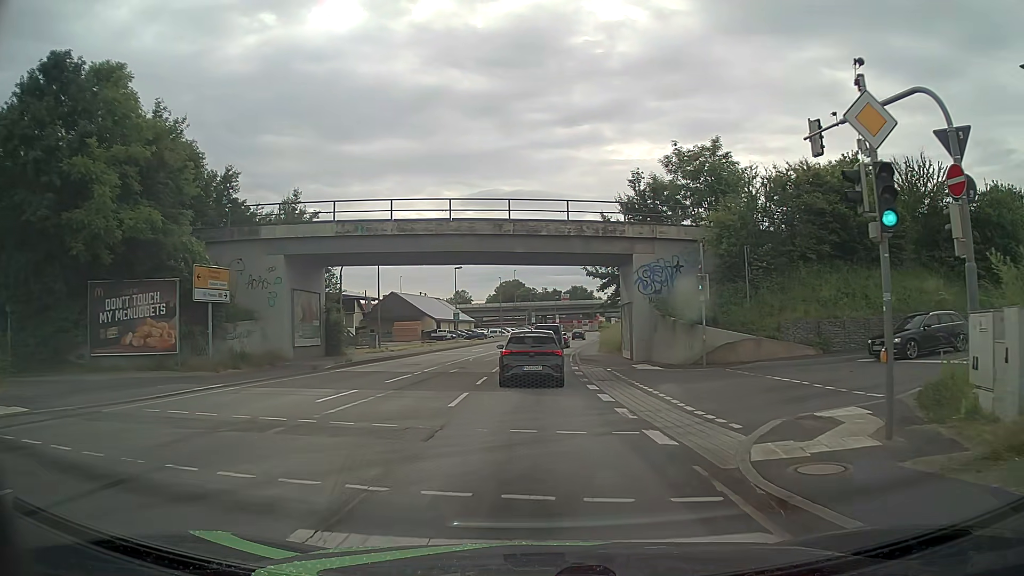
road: primary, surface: asphalt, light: Day
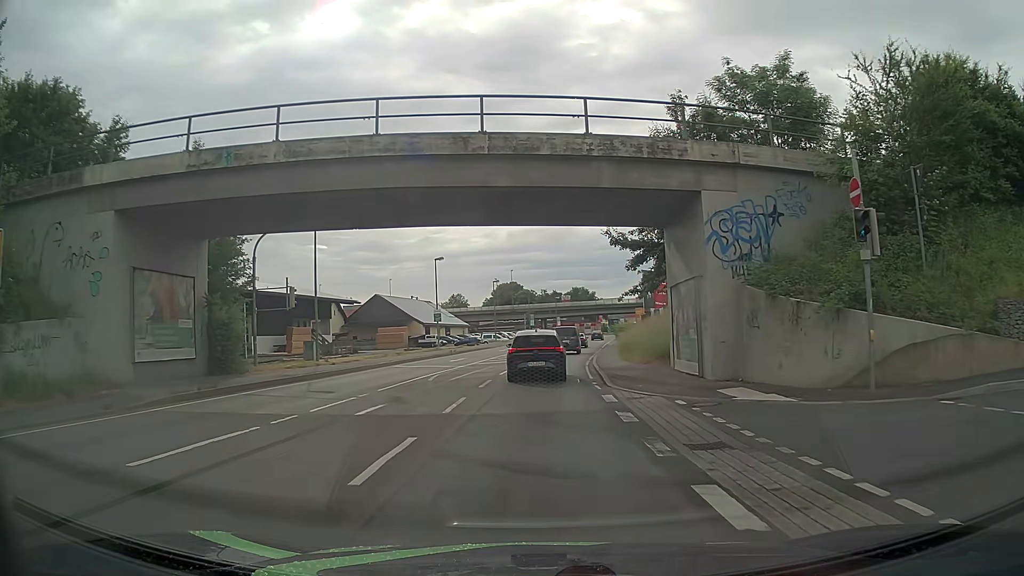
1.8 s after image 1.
(0.0, +13.3) m; 0°
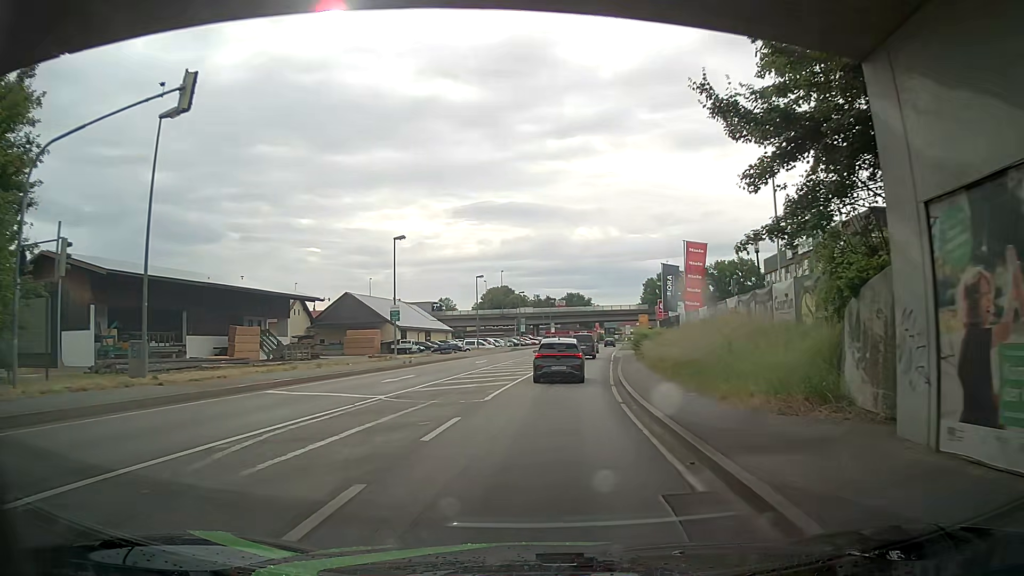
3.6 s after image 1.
(+0.1, +15.2) m; +2°
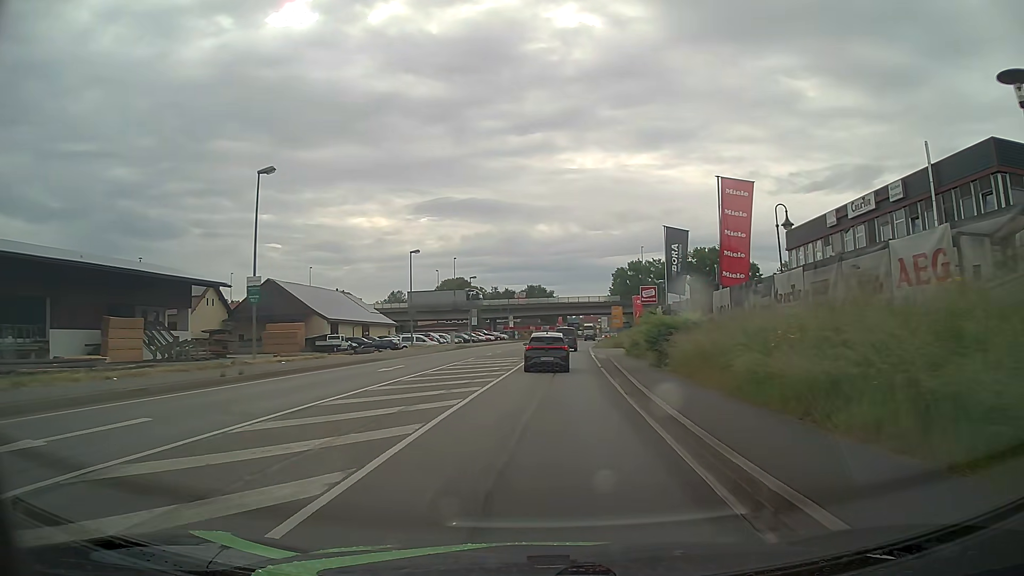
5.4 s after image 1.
(+0.1, +17.7) m; +2°
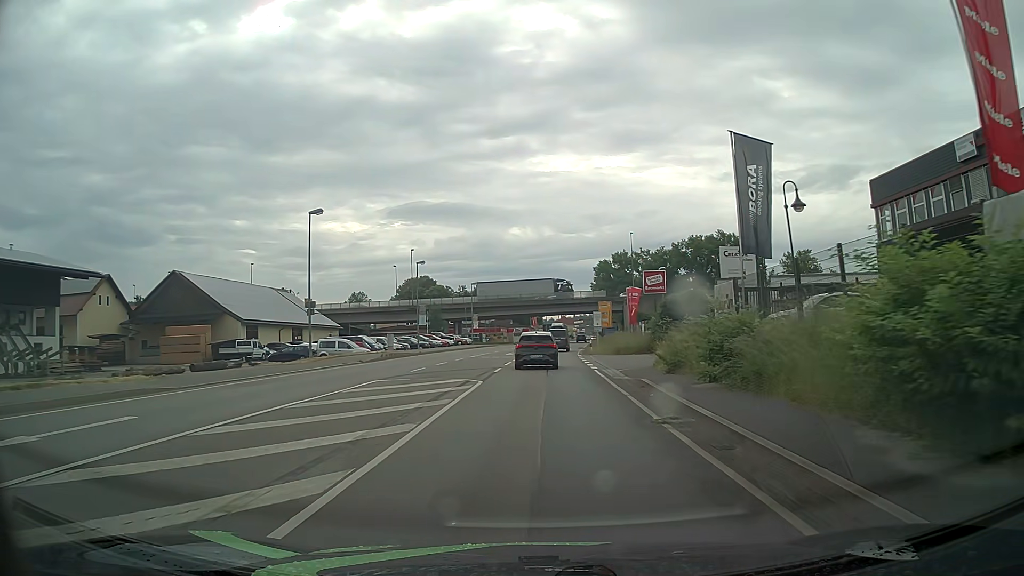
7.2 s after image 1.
(+0.6, +19.8) m; +3°
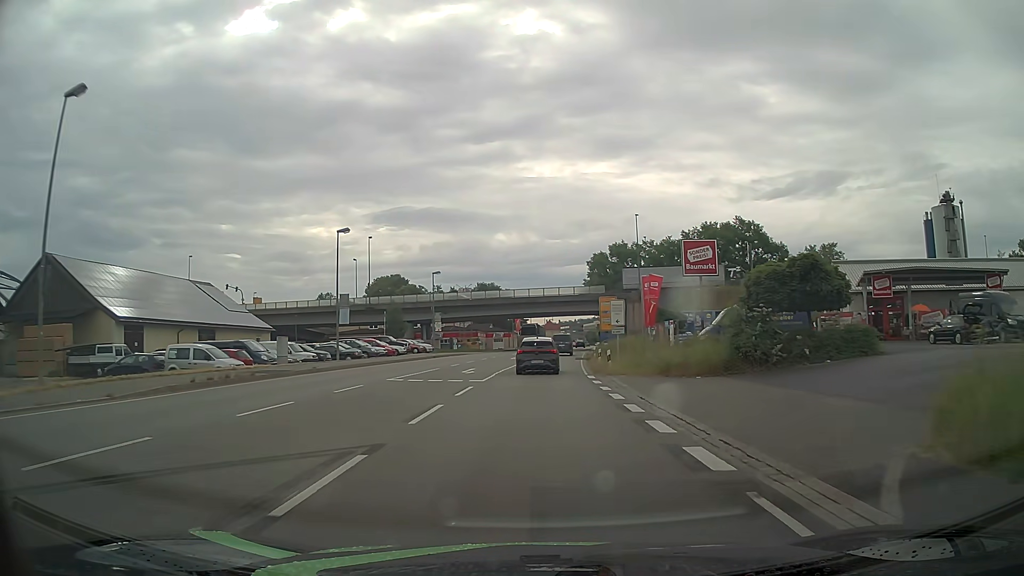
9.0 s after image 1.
(+0.2, +21.0) m; +1°
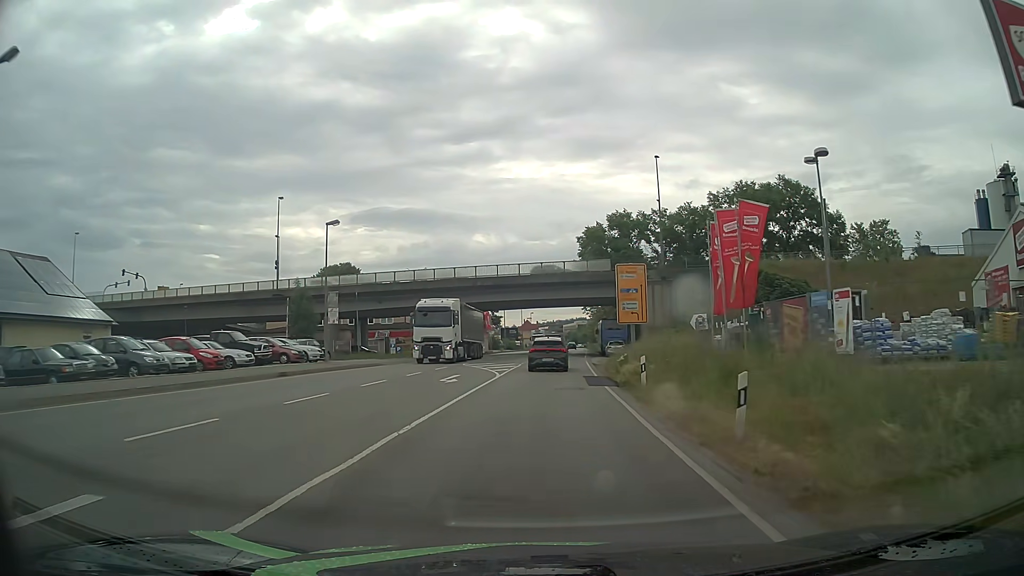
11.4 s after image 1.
(+0.4, +29.0) m; +2°
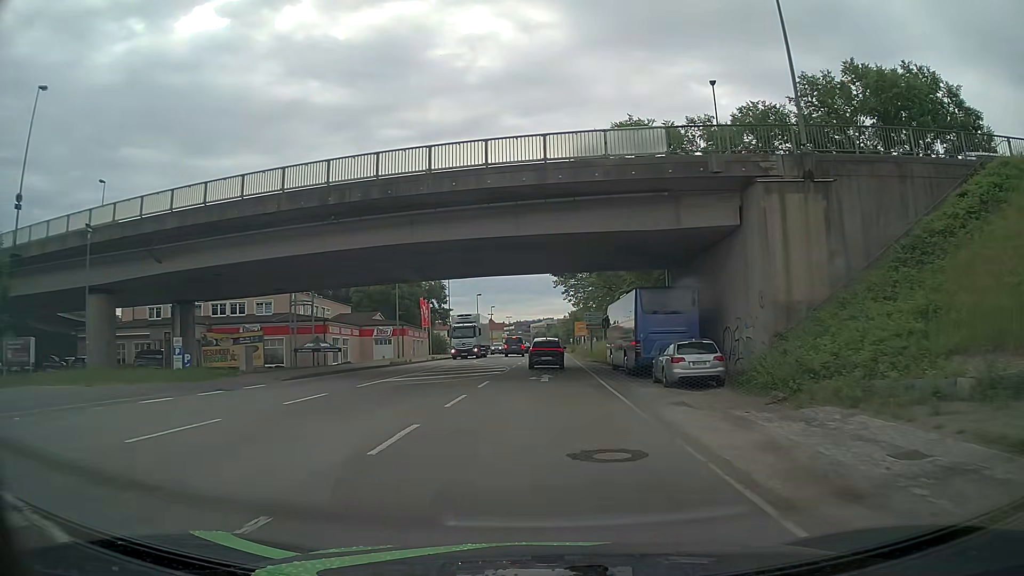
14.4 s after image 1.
(+1.1, +37.2) m; +3°
(0, +10) (0, +20) (+1, +30) (+1, +40) (+1, +50) (+2, +60) (+2, +70) (+2, +80) (+3, +90) (+3, +100) m
